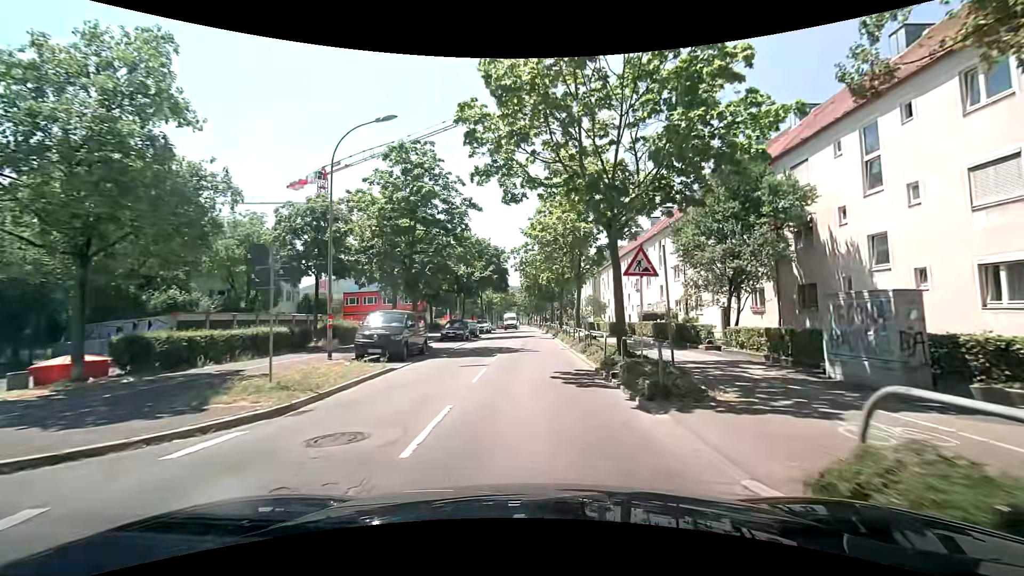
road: tertiary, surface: asphalt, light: Day
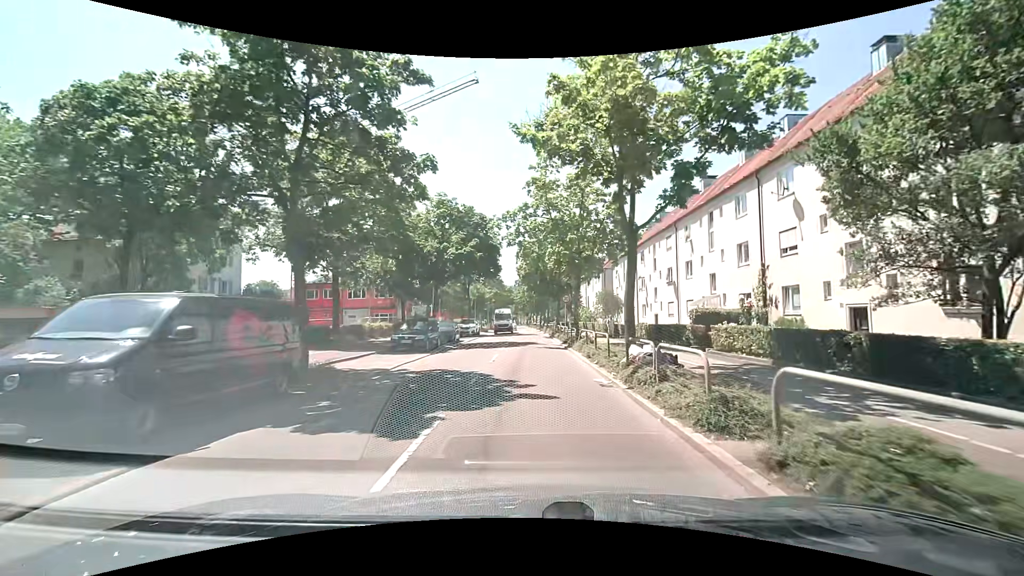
(+0.1, +12.9) m; +1°
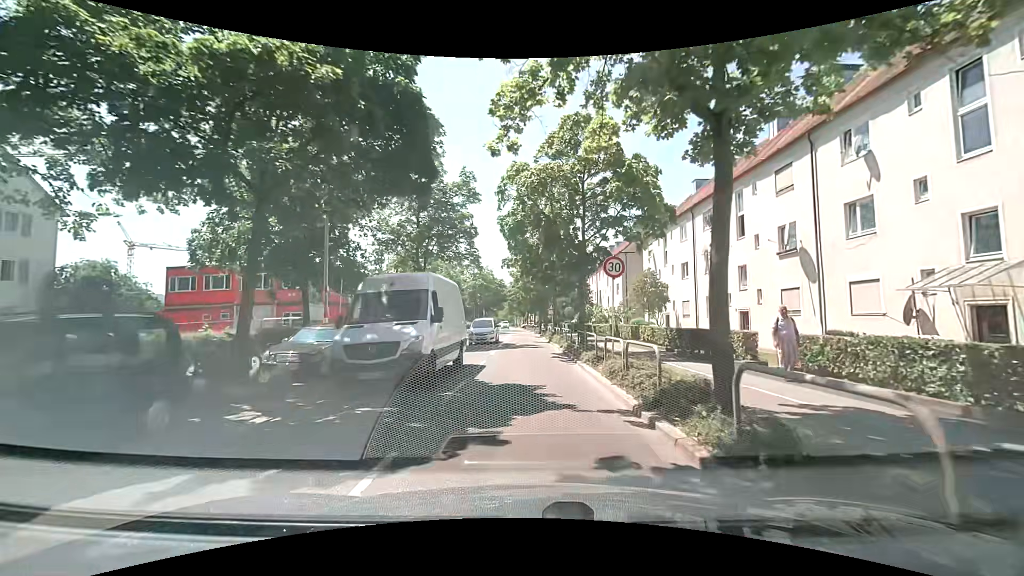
(-0.1, +19.9) m; -1°
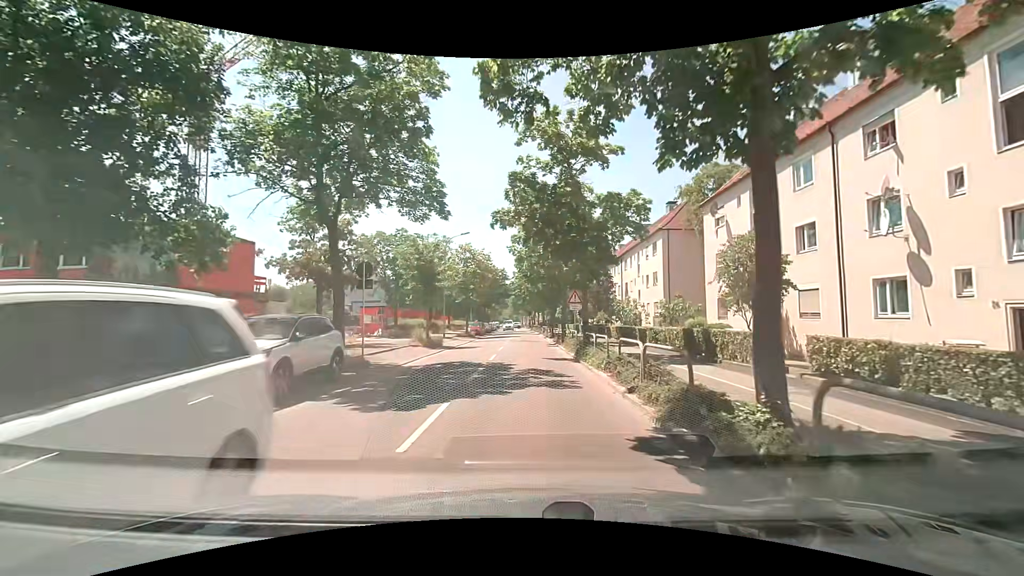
(0.0, +15.1) m; -1°
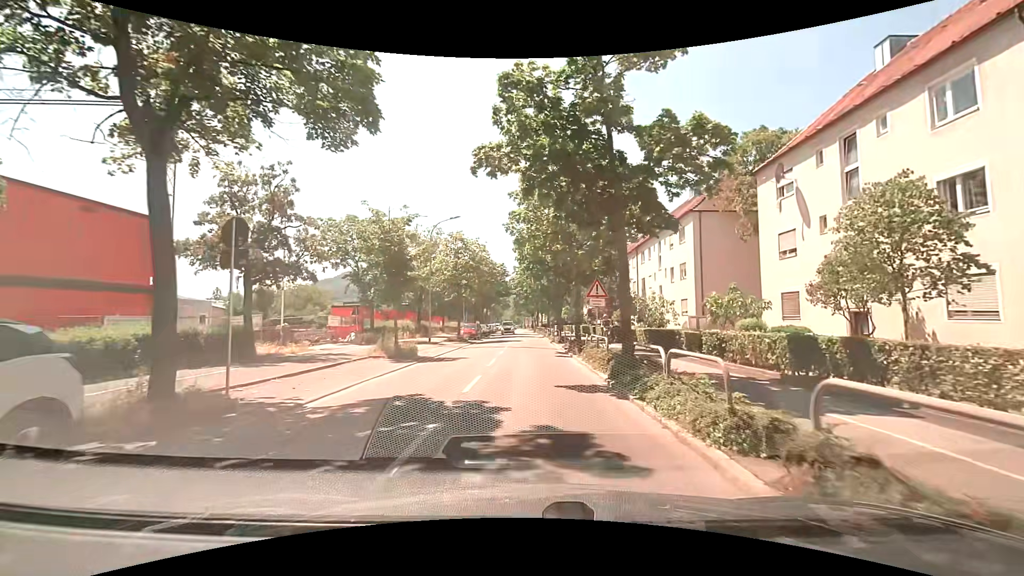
(0.0, +7.6) m; 0°
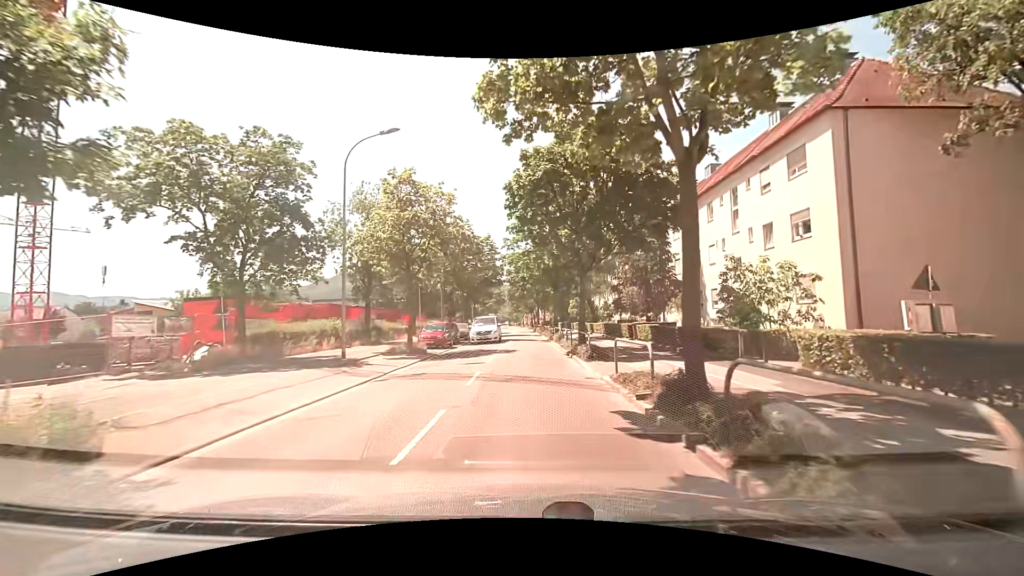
(0.0, +17.1) m; 0°
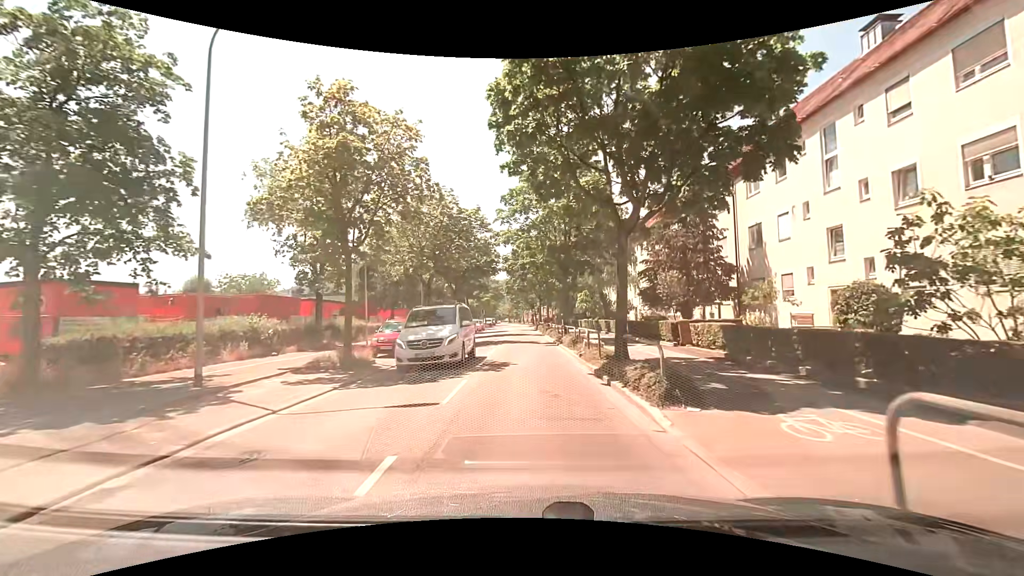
(+0.1, +8.8) m; +1°
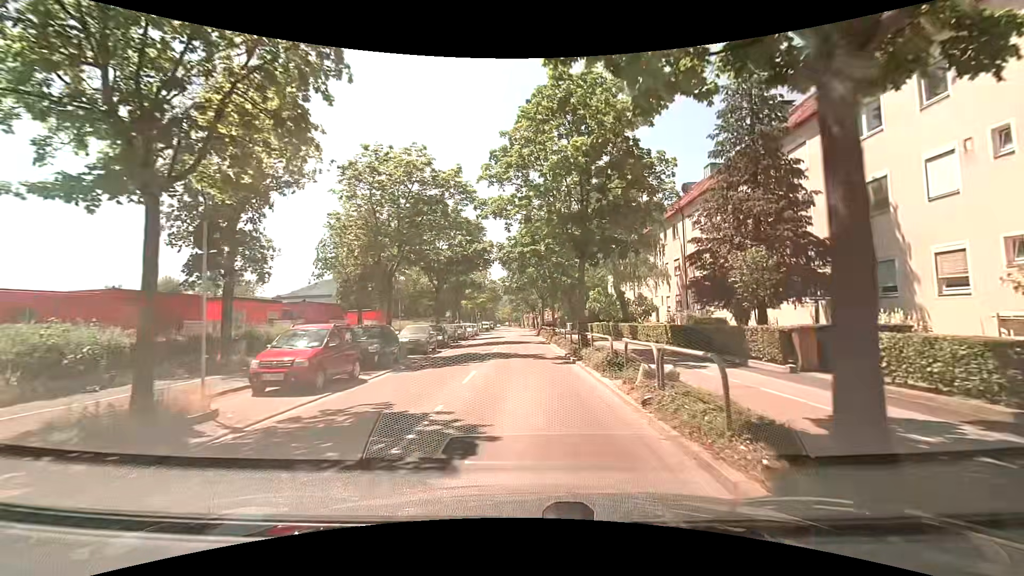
(0.0, +8.8) m; 0°
